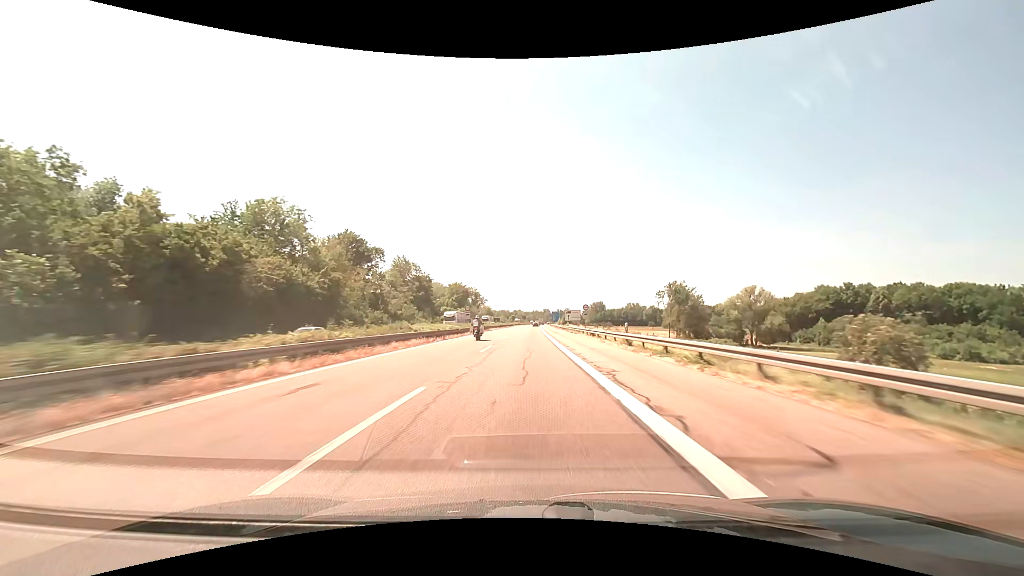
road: motorway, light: Day
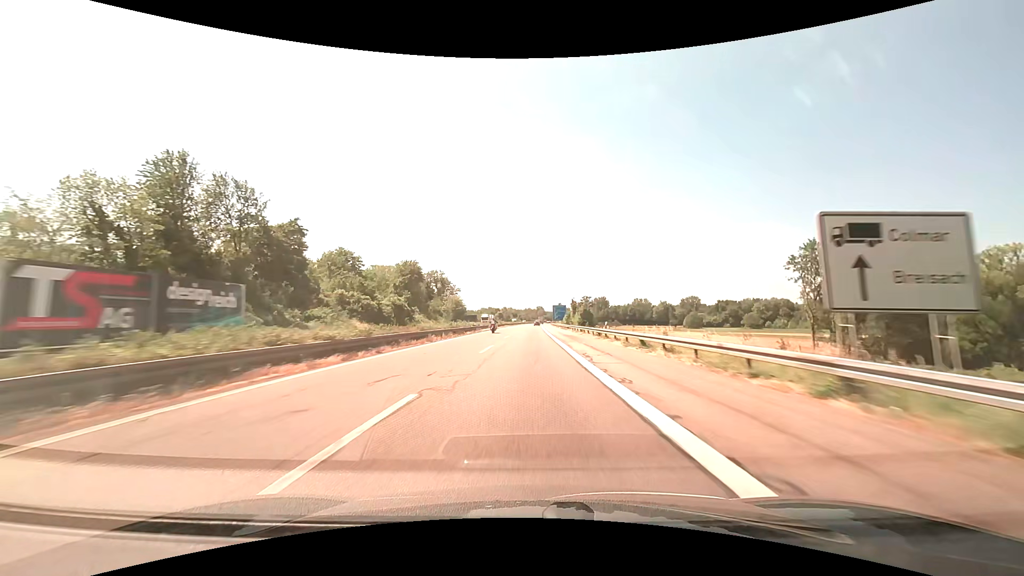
(+0.7, +91.5) m; +1°
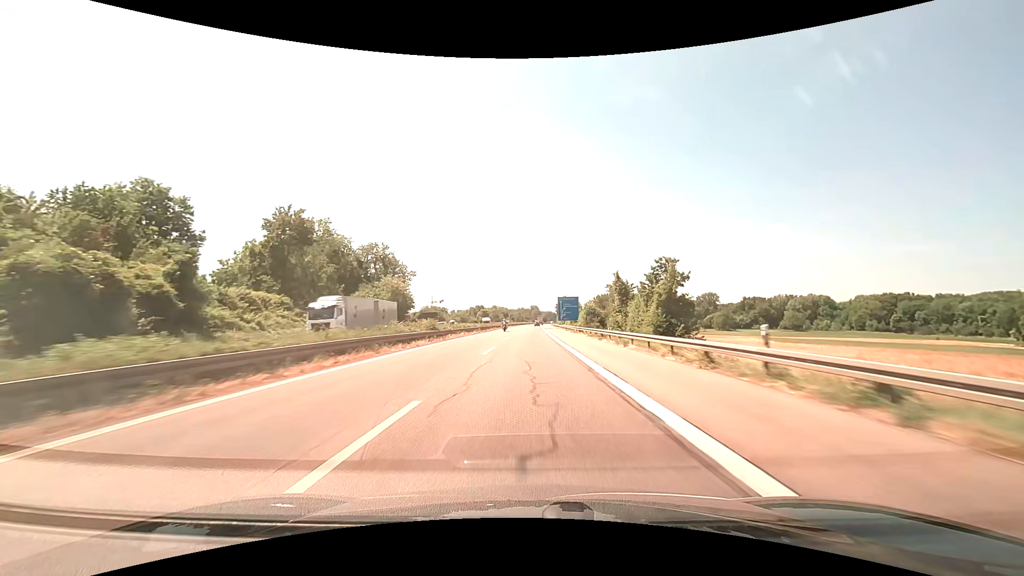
(+0.5, +73.0) m; +1°
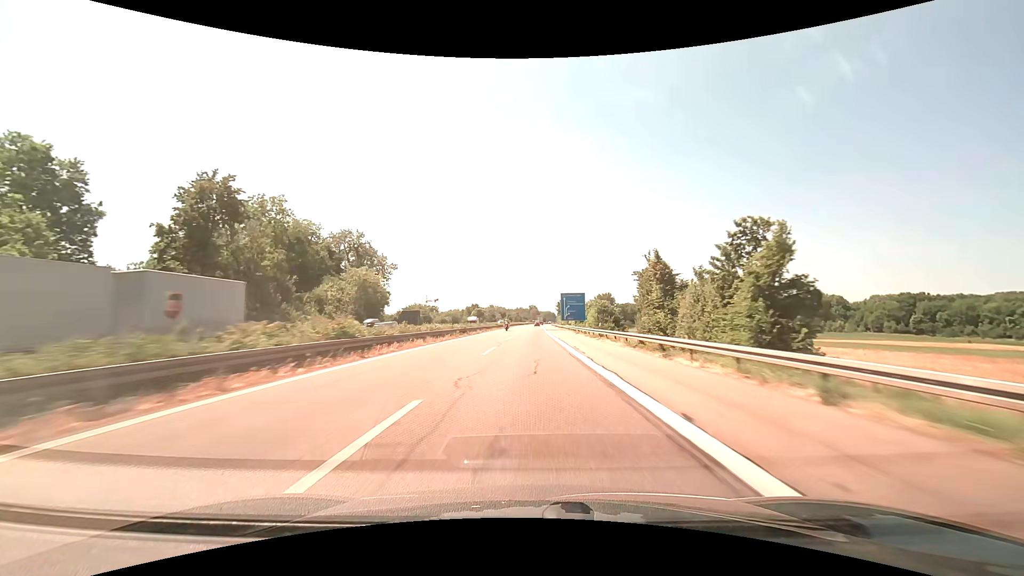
(0.0, +18.2) m; 0°
(0, +10) (0, +20) (0, +30) (0, +40) (0, +50) (0, +60) (0, +70) (+1, +80) (+1, +90) (+1, +100) m
